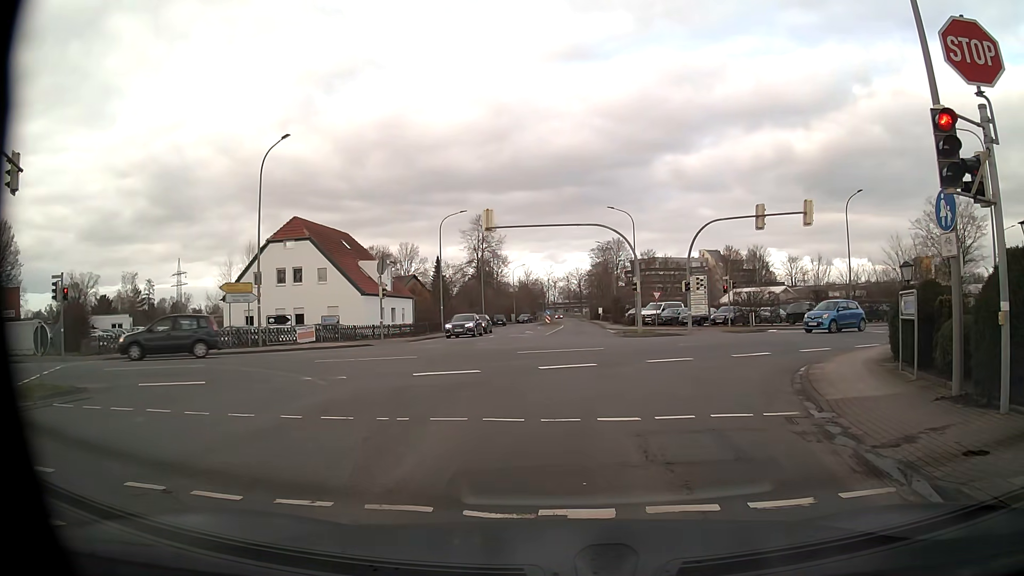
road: unclassified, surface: asphalt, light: Day
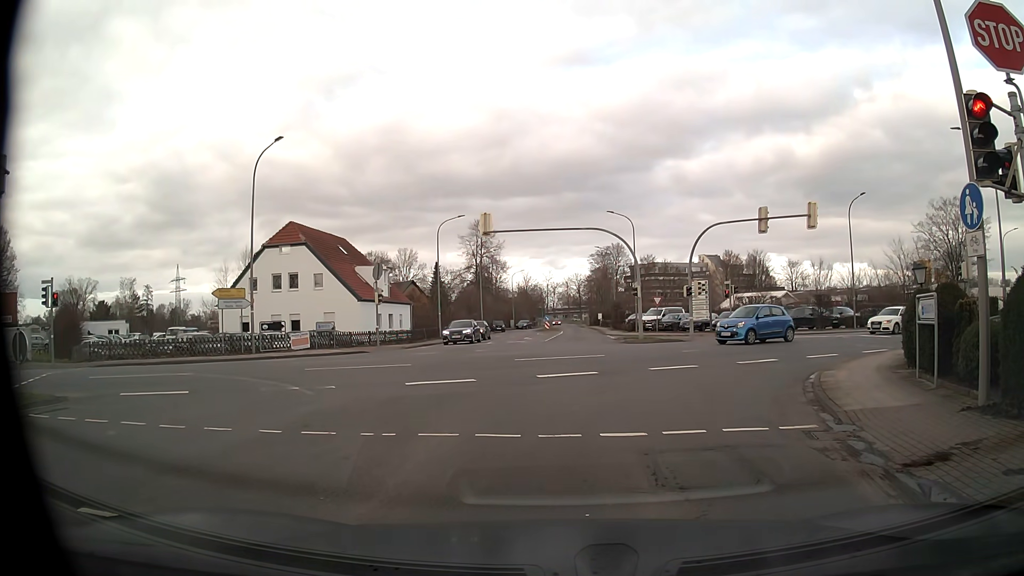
(0.0, +0.6) m; 0°
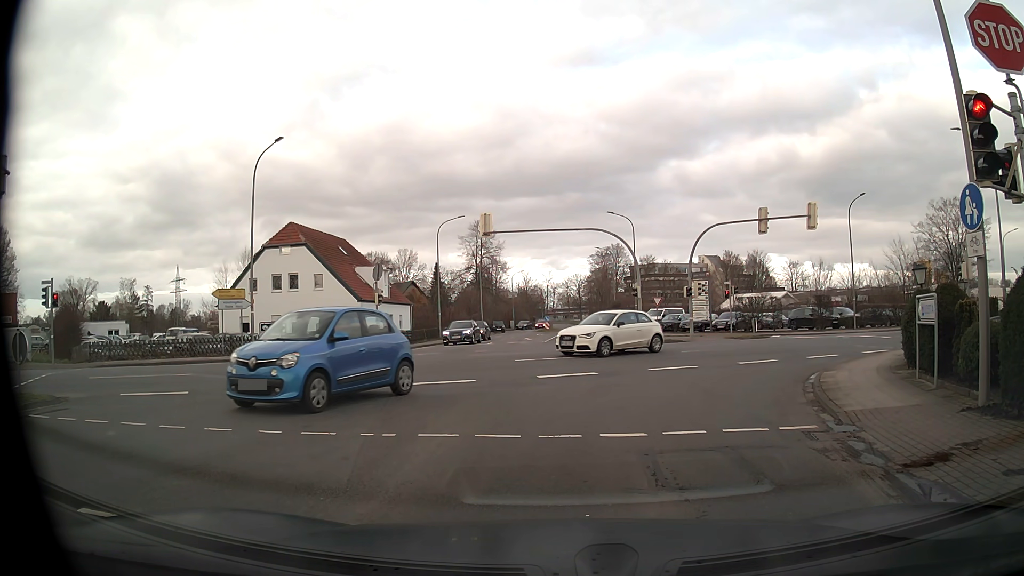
(0.0, +0.1) m; 0°
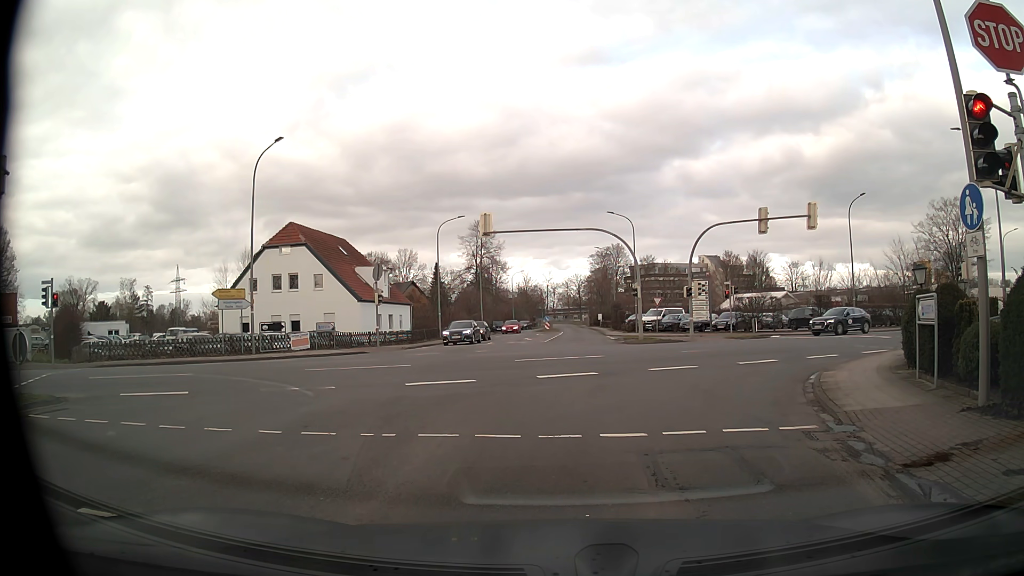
(0.0, 0.0) m; 0°
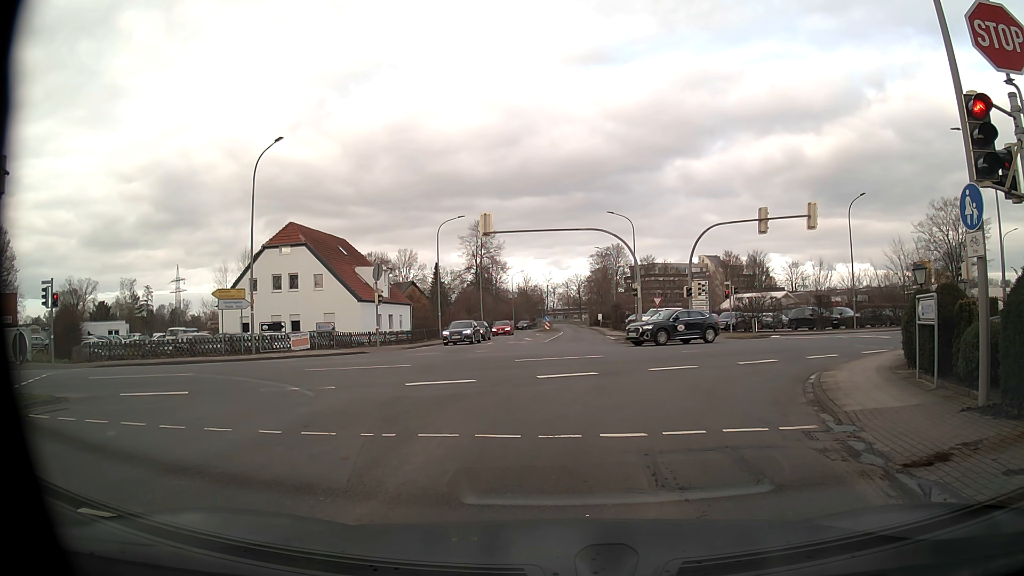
(0.0, 0.0) m; 0°
(0, +10) (0, +20) (0, +30) (+1, +40) (+1, +50) (+2, +60) (+2, +70) (+2, +80) (+3, +90) (+3, +100) m
